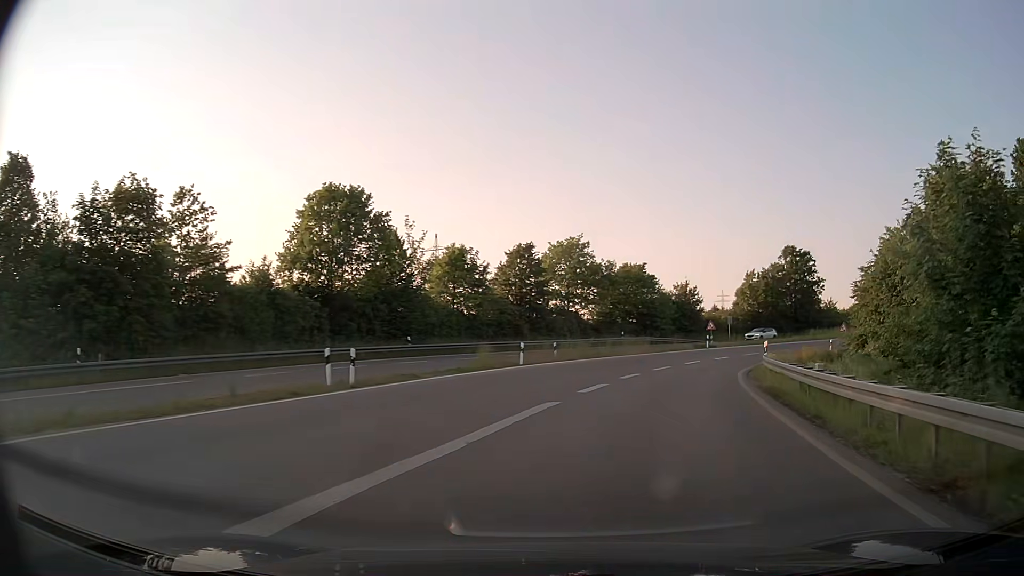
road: trunk_link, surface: asphalt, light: Day
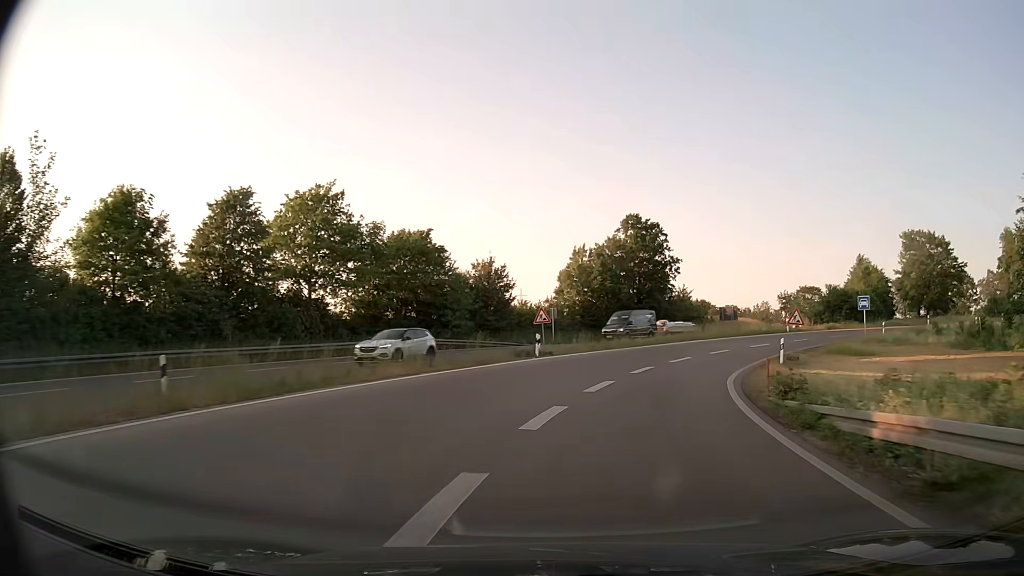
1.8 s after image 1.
(+4.1, +24.6) m; +18°
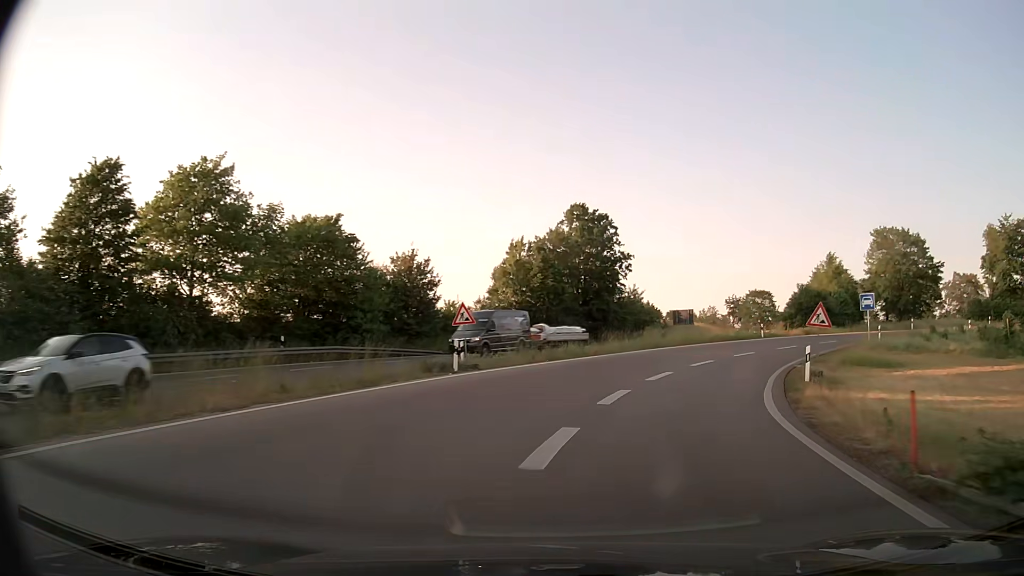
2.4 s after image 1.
(+0.3, +8.5) m; +5°
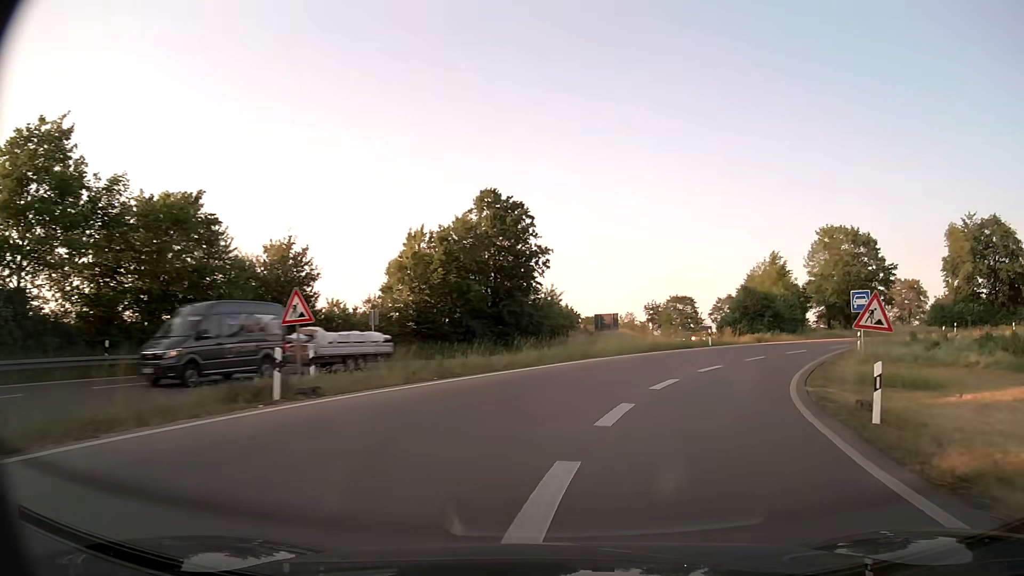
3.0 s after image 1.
(+0.5, +8.5) m; +7°
(+1, +10) (+3, +20) (+8, +29) (+14, +37) (+21, +43) (+30, +48) (+40, +51) (+50, +52) (+60, +51) (+69, +48) m
